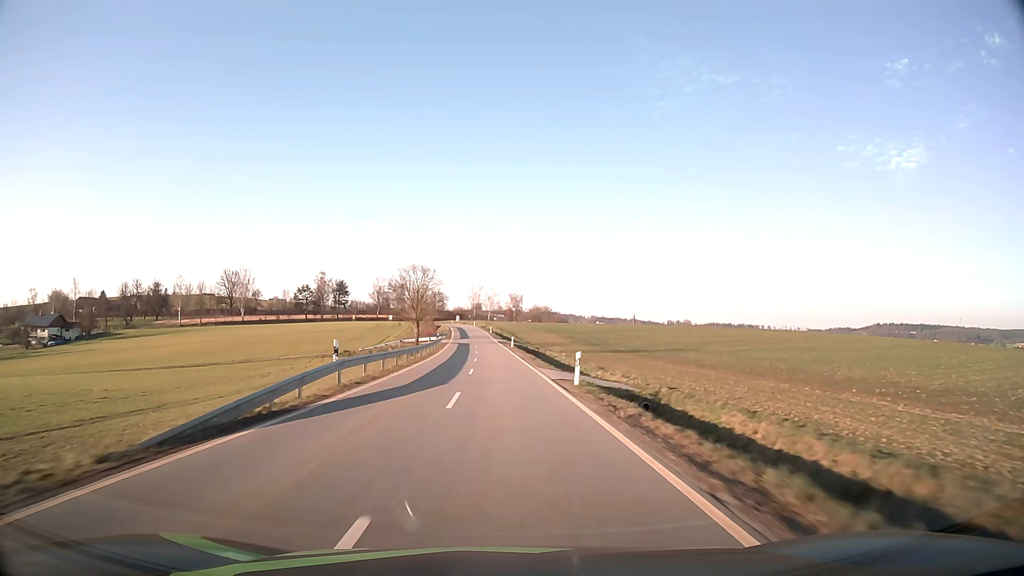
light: Day
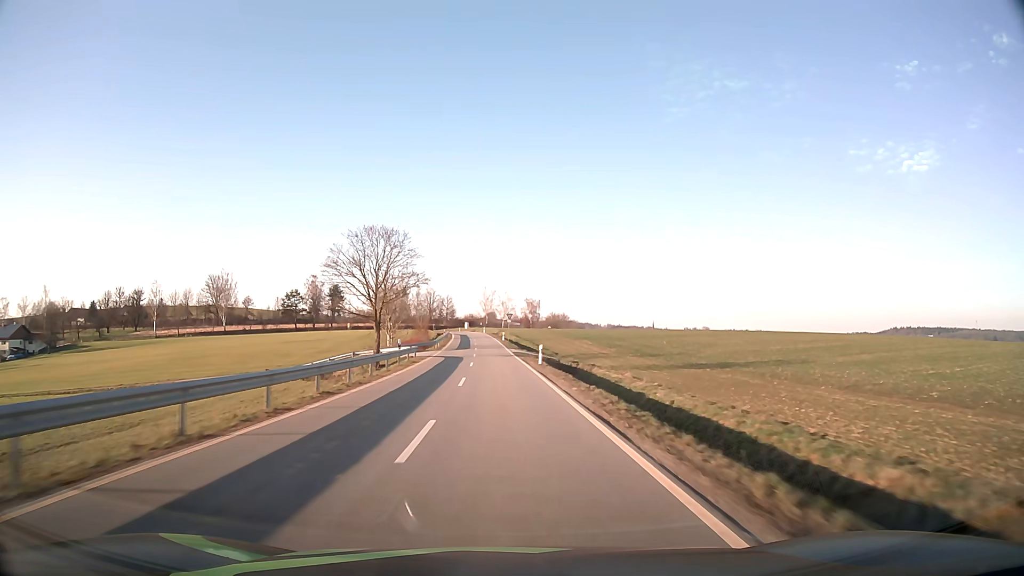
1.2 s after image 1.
(-0.3, +30.1) m; -1°
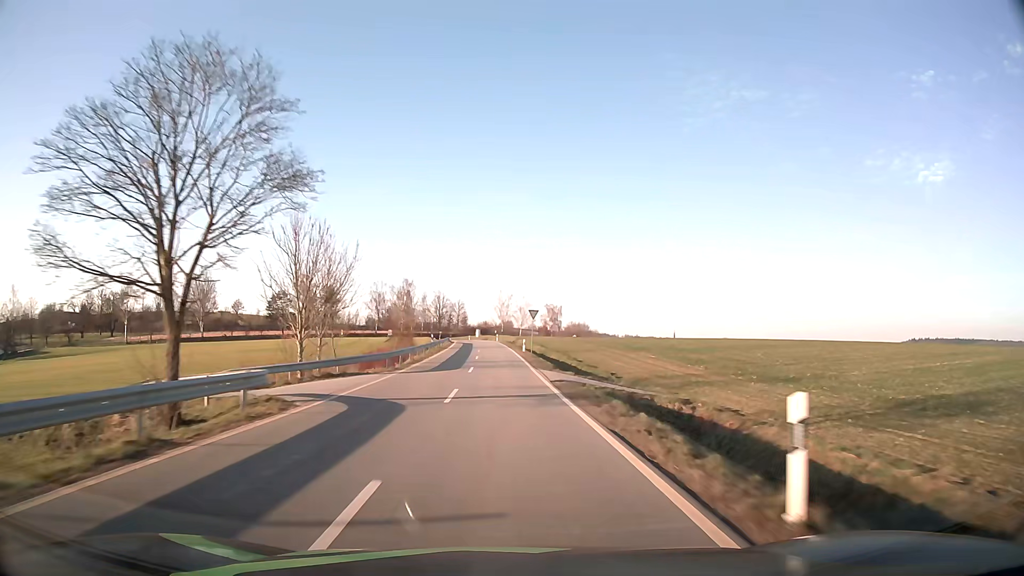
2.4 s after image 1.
(-0.4, +29.3) m; -1°
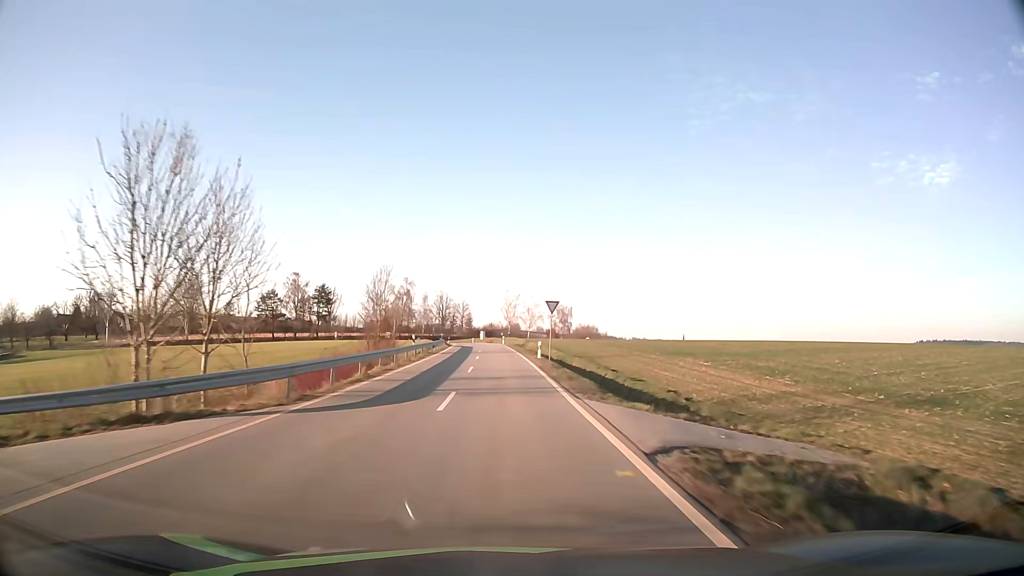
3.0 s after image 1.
(-0.1, +14.2) m; -1°
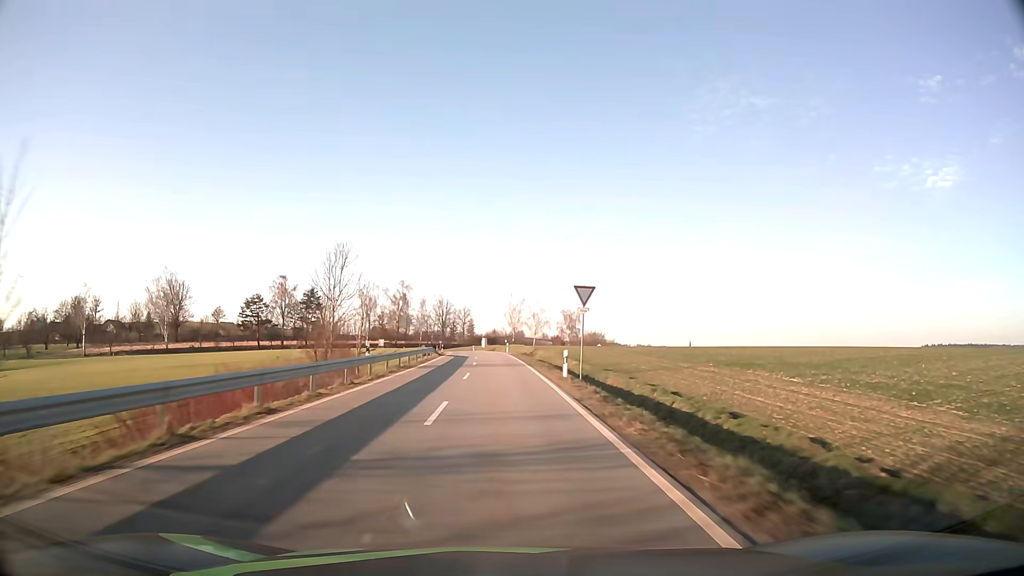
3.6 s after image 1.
(0.0, +14.0) m; 0°
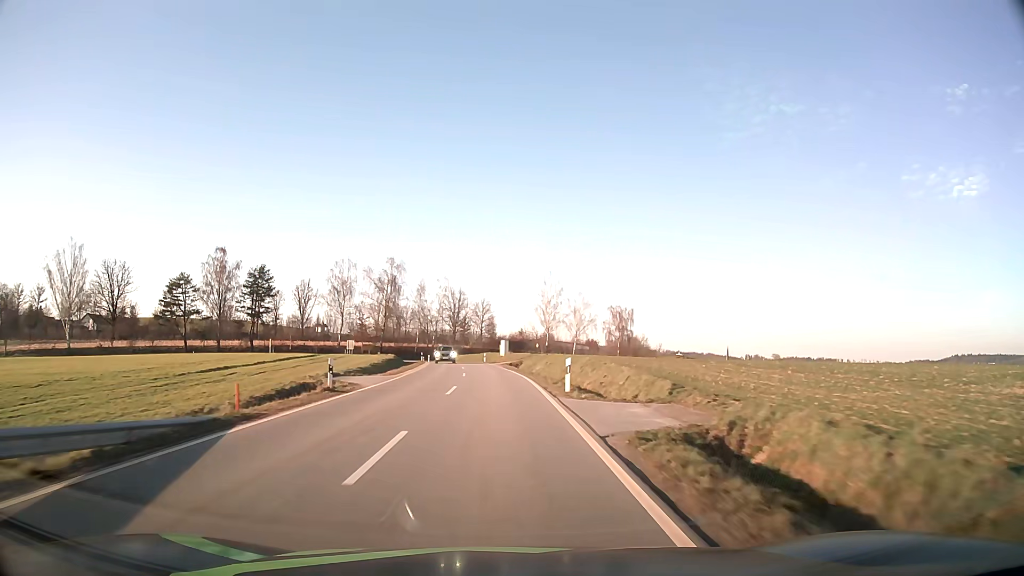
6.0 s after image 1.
(-0.8, +52.6) m; -2°
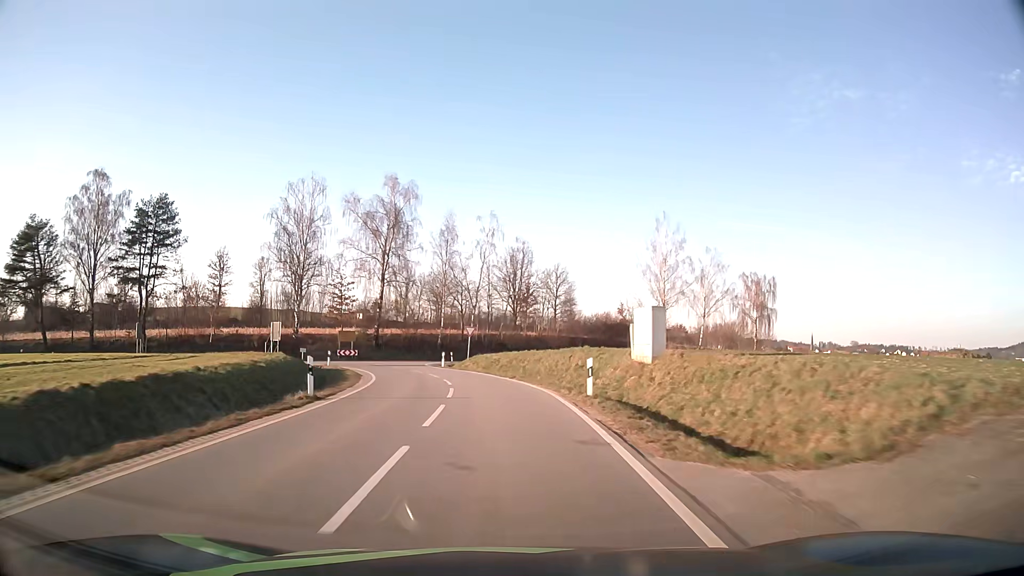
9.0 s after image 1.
(-2.3, +56.0) m; -6°
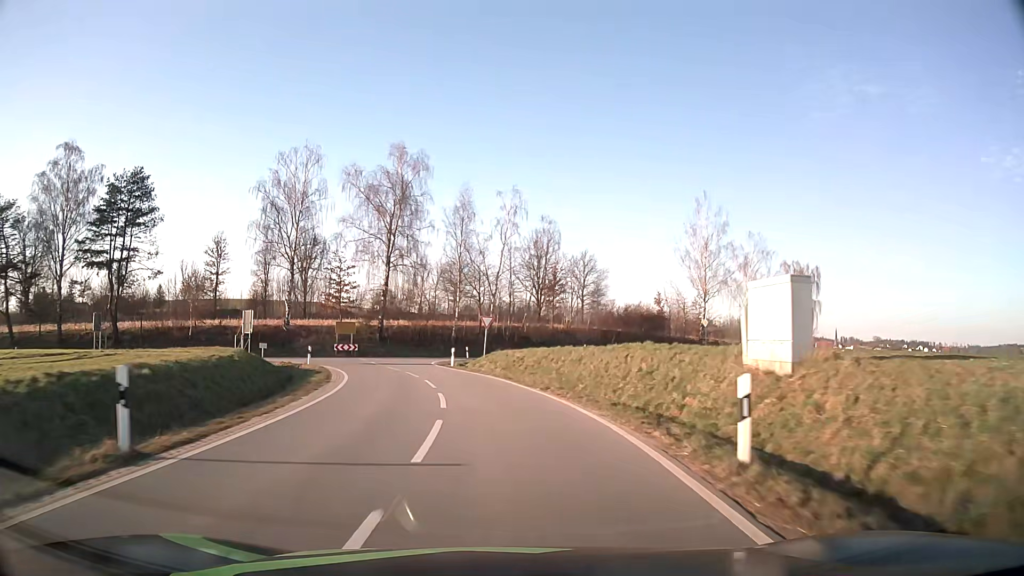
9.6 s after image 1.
(-0.1, +9.3) m; -2°
(0, +10) (-1, +20) (-3, +30) (-5, +40) (-4, +49) (+3, +57) (+11, +62) (+20, +67) (+28, +73) (+36, +79) m
